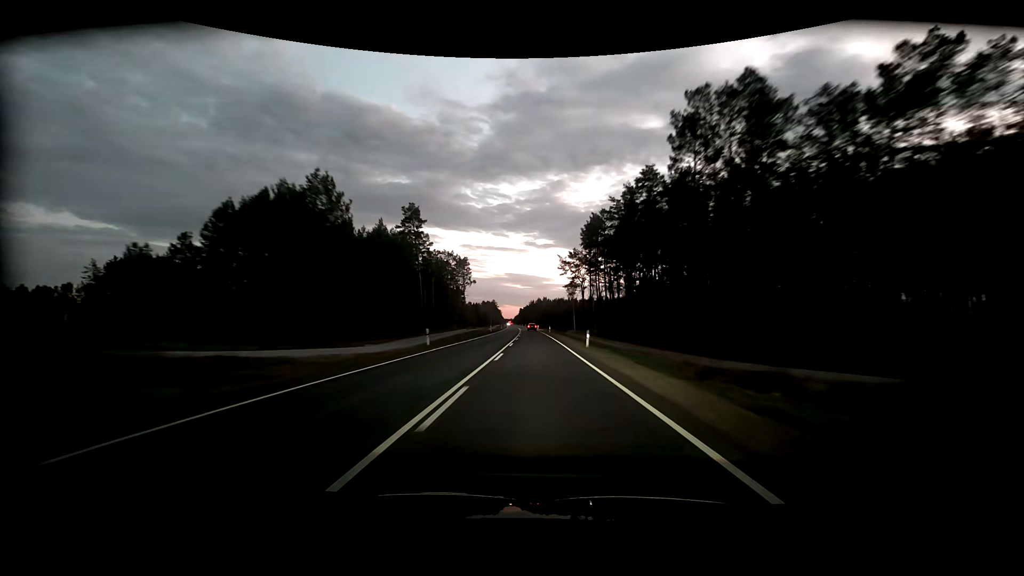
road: primary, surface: asphalt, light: Dusk
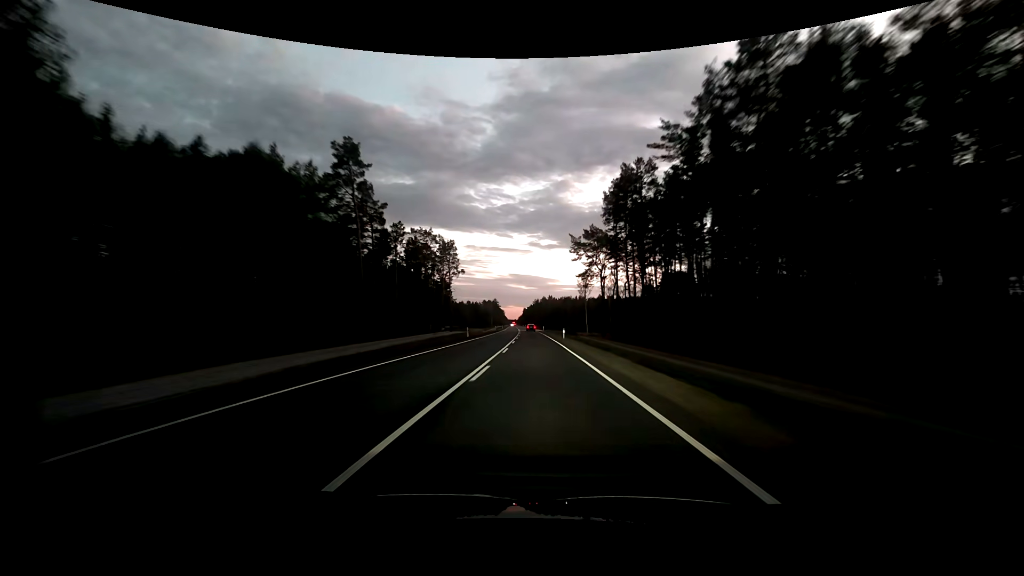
(-0.2, +30.7) m; -1°
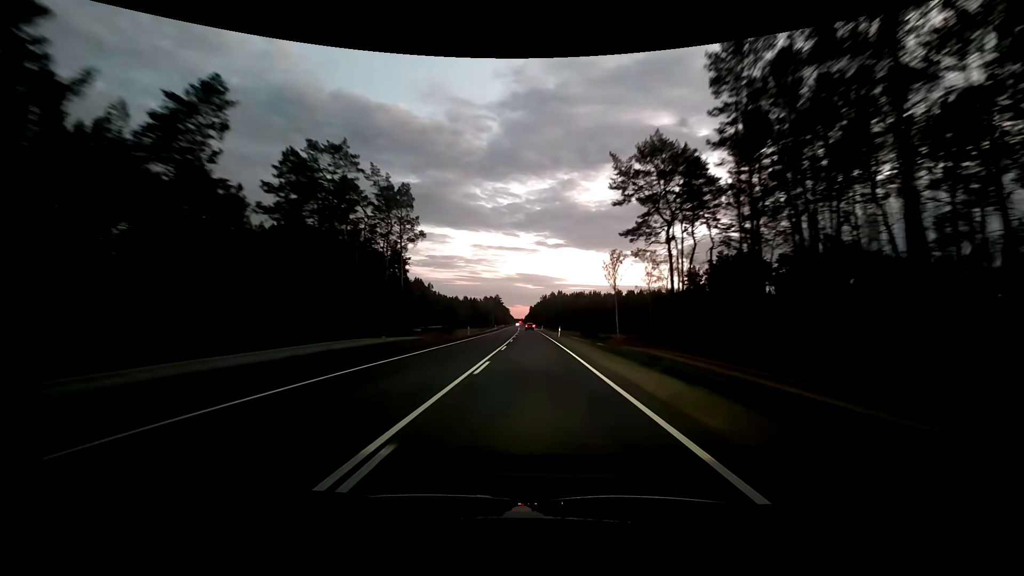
(-0.4, +46.6) m; 0°
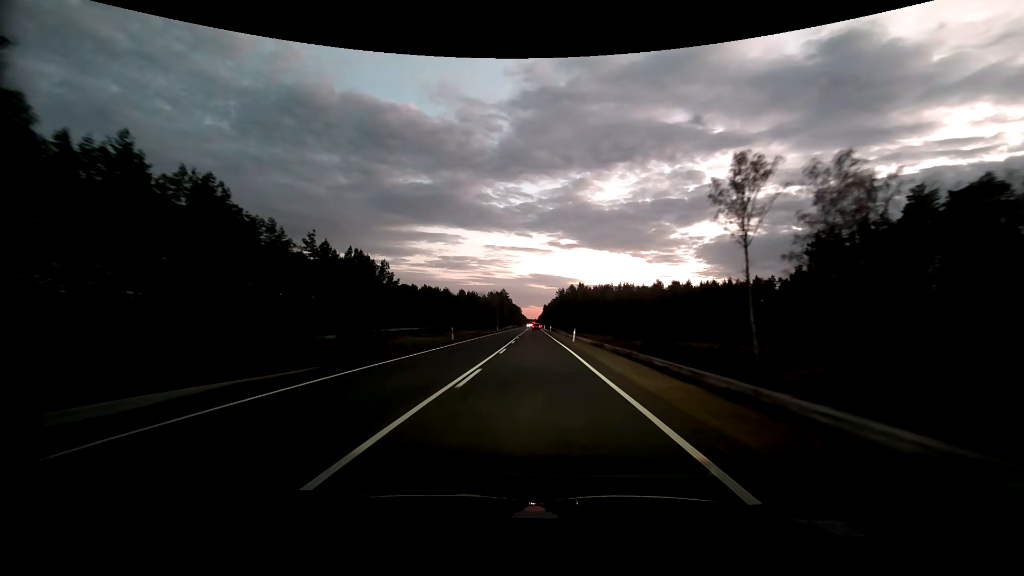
(-1.3, +62.8) m; -2°
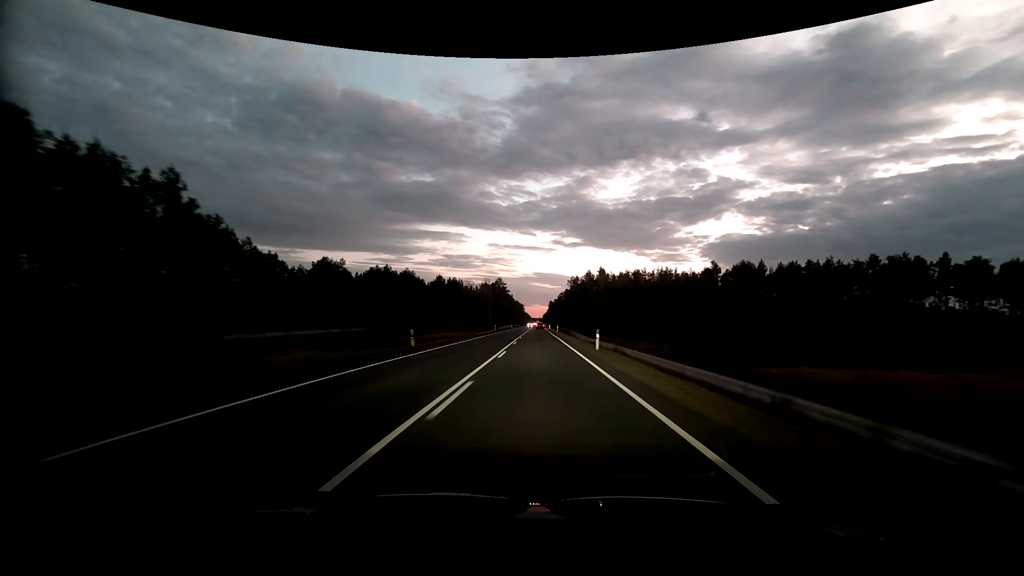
(-0.5, +63.6) m; -1°
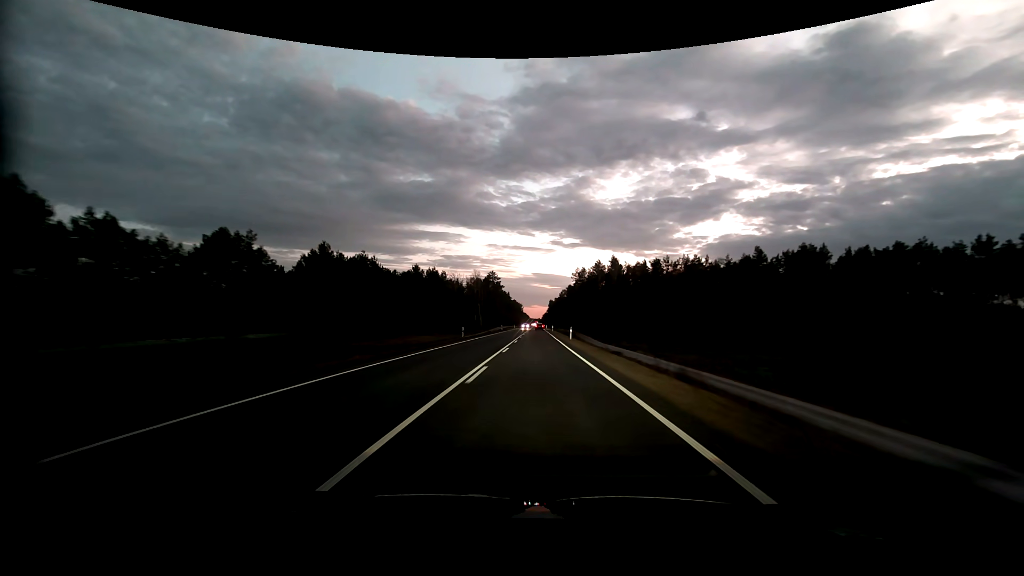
(+0.1, +32.0) m; 0°
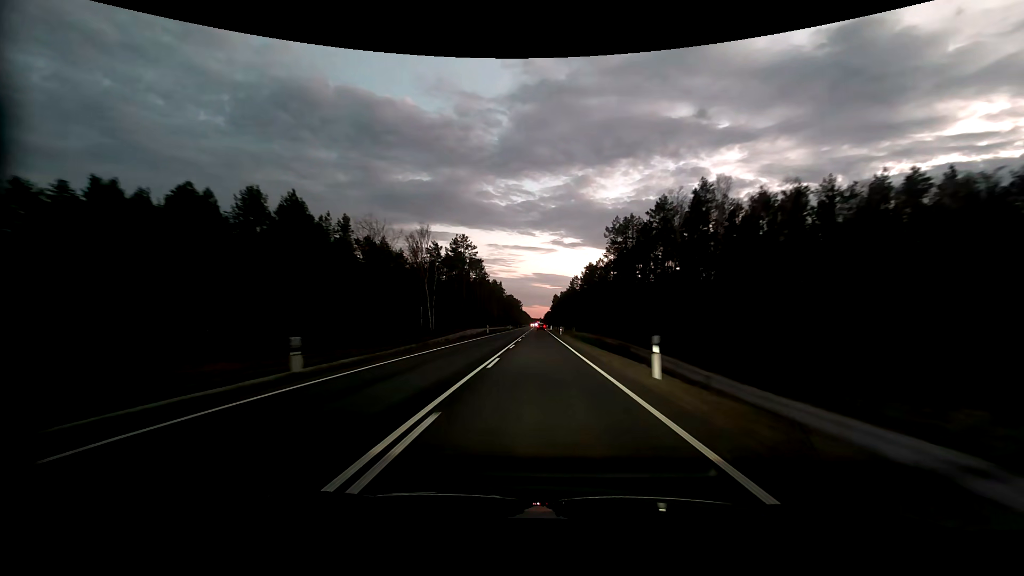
(-0.1, +80.1) m; 0°
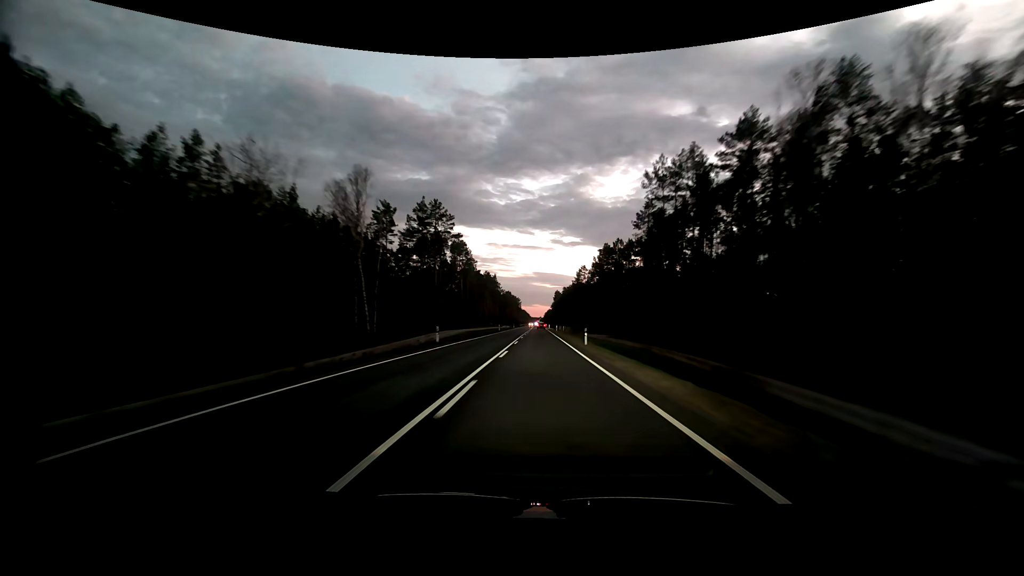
(0.0, +32.0) m; 0°
(0, +10) (0, +20) (0, +30) (0, +40) (0, +50) (0, +60) (0, +70) (0, +80) (0, +90) (0, +100) m
